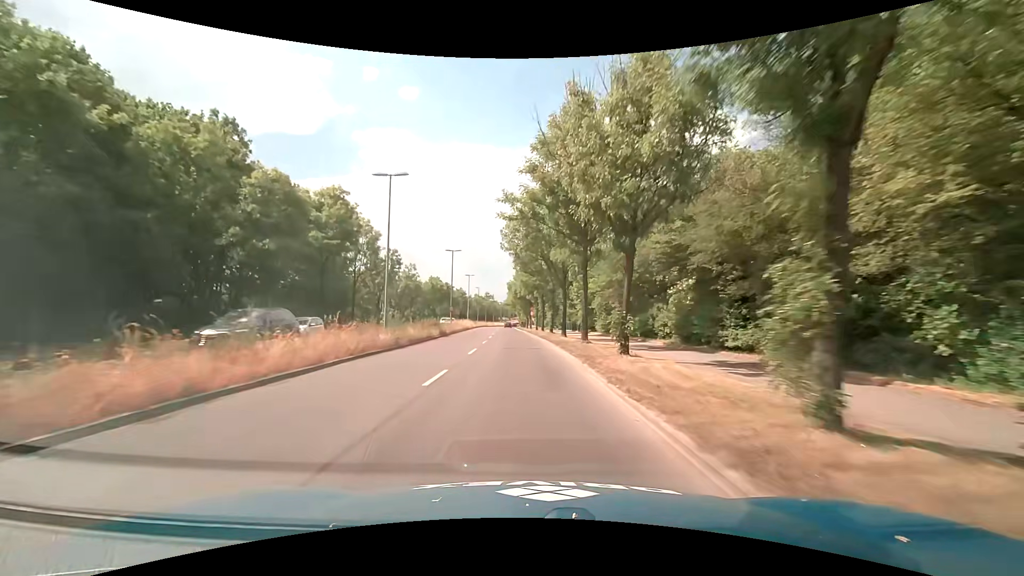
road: primary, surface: asphalt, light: Day
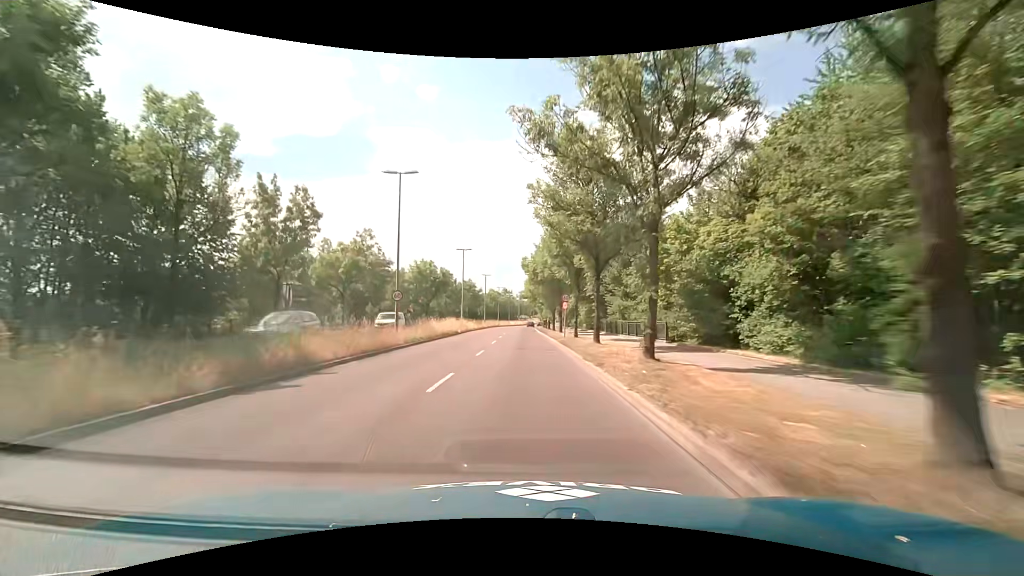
(-0.8, +28.0) m; -2°
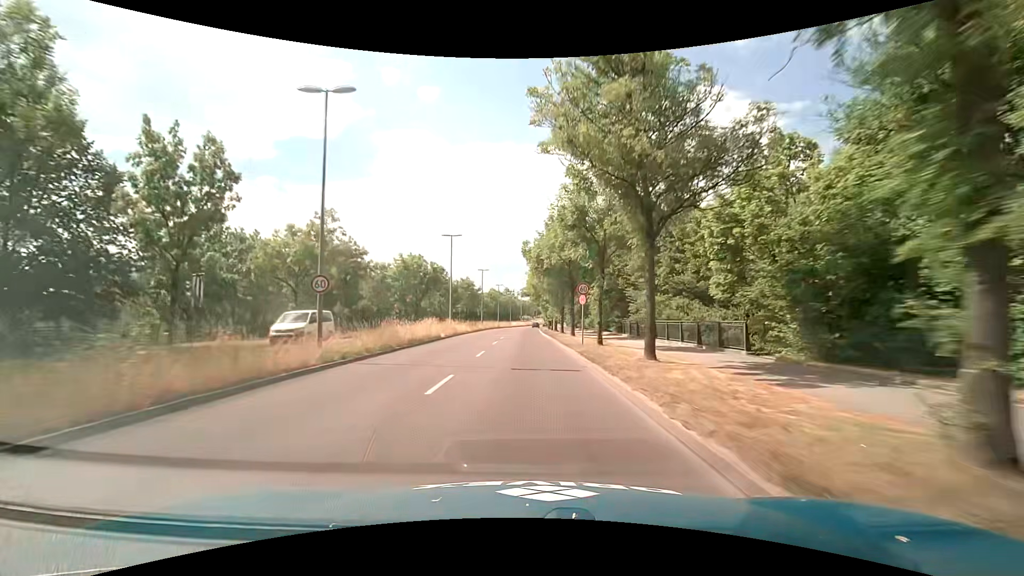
(-0.1, +9.3) m; -1°
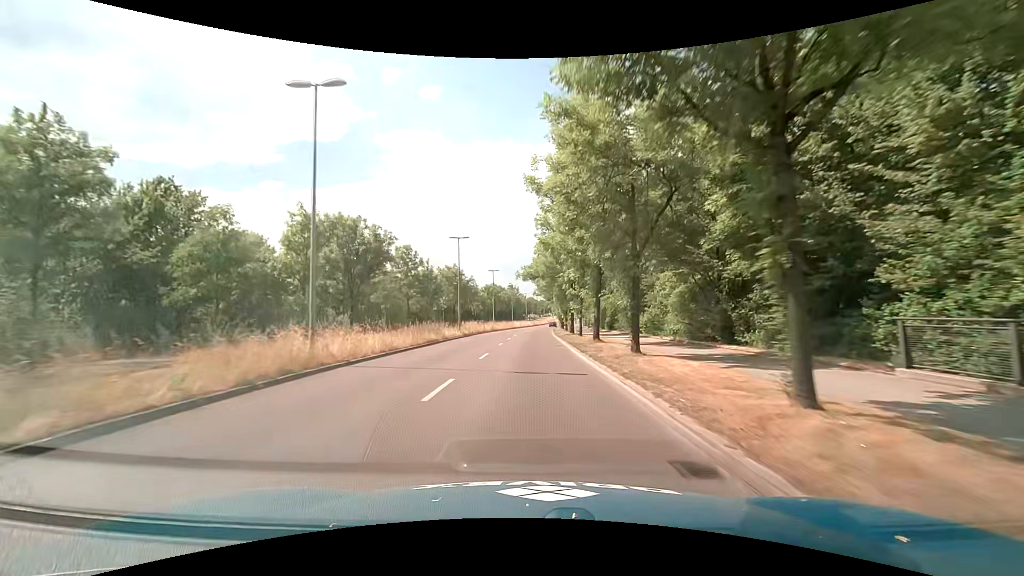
(-0.1, +27.8) m; -1°
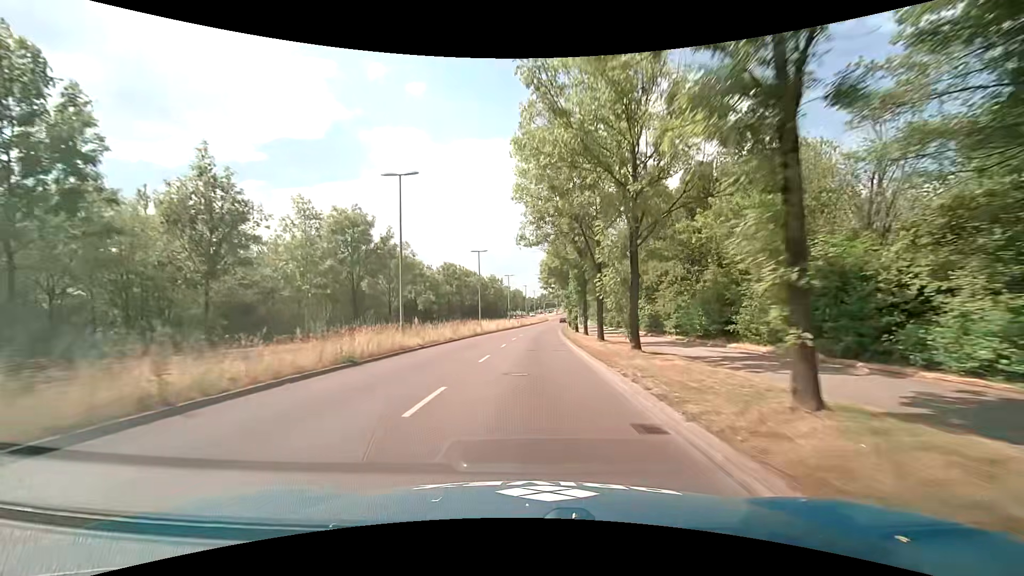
(+0.3, +46.2) m; +1°
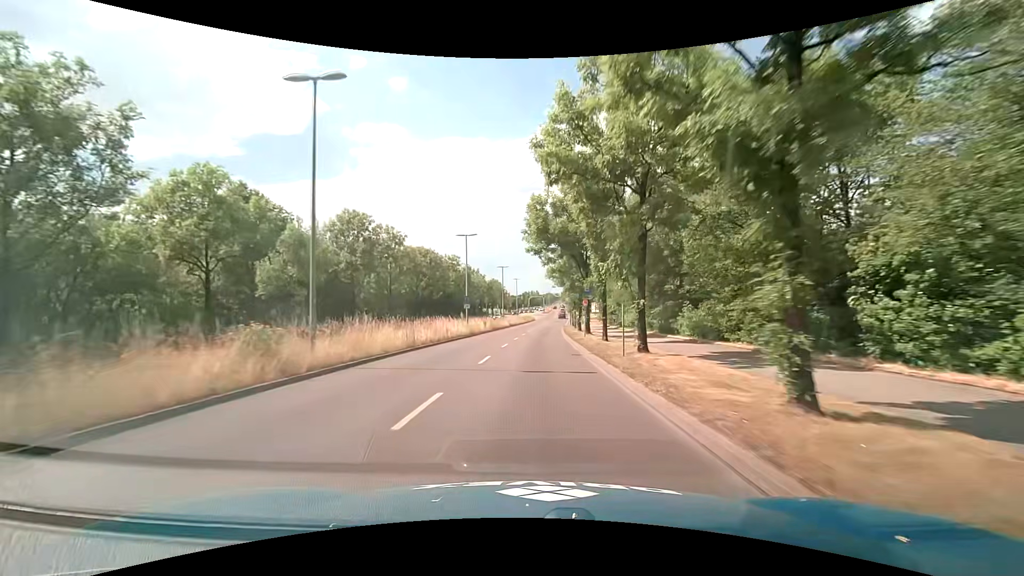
(+0.8, +36.9) m; +2°
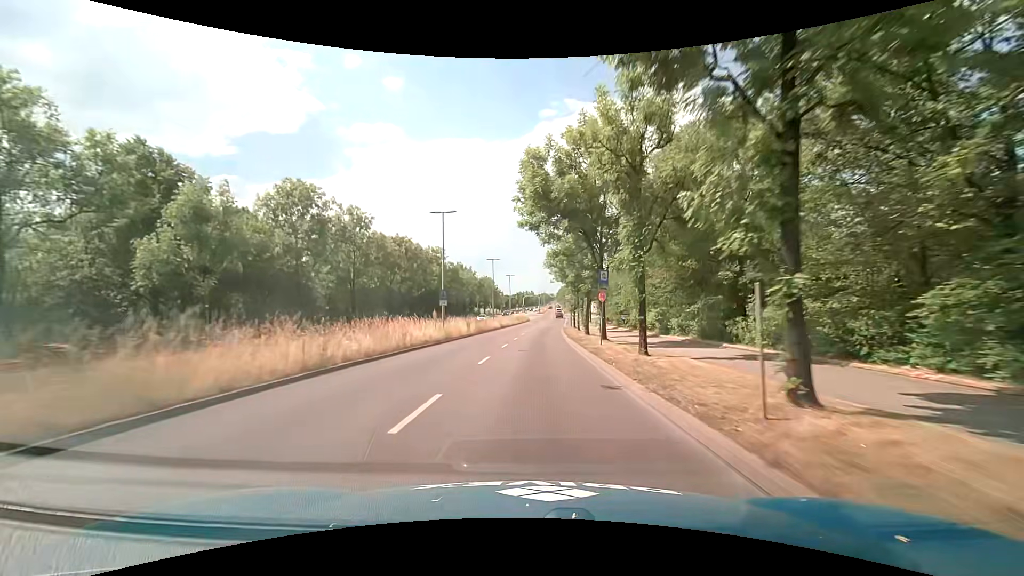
(0.0, +9.1) m; 0°
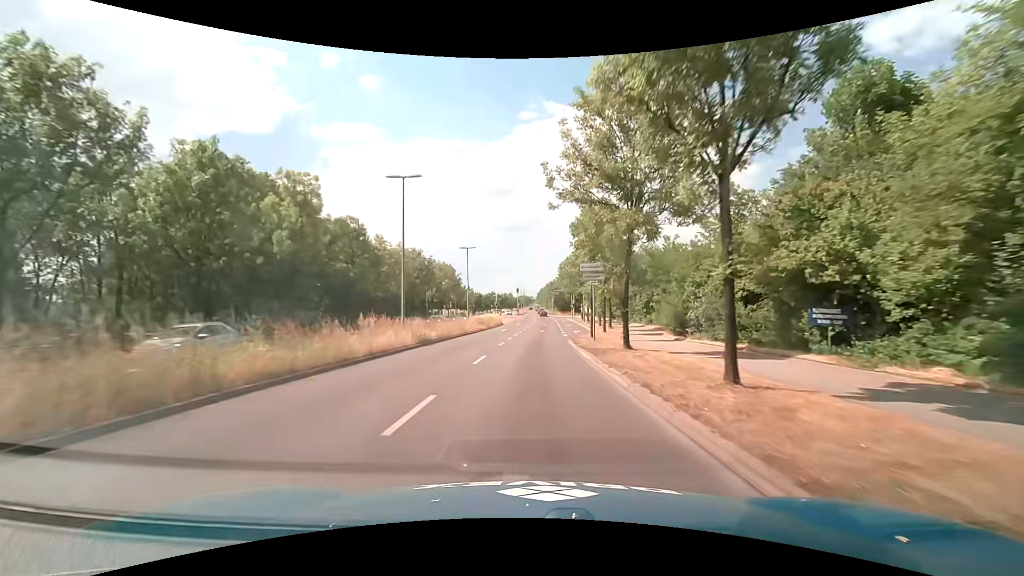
(+0.9, +36.1) m; +3°
(0, +10) (0, +20) (+1, +30) (+1, +40) (+1, +50) (+2, +60) (+2, +70) (+2, +80) (+2, +90) (+3, +100) m
